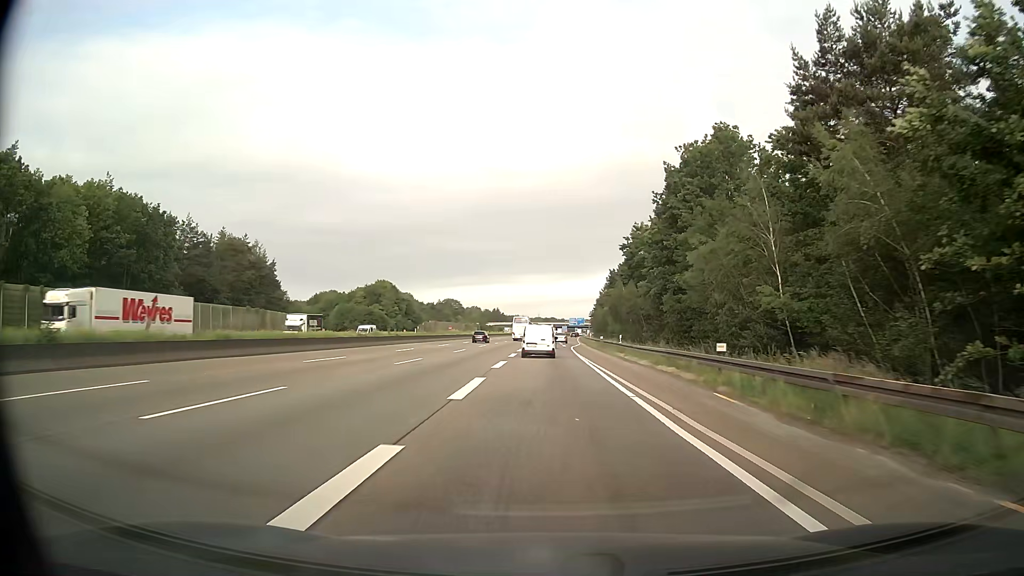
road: motorway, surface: asphalt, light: Day
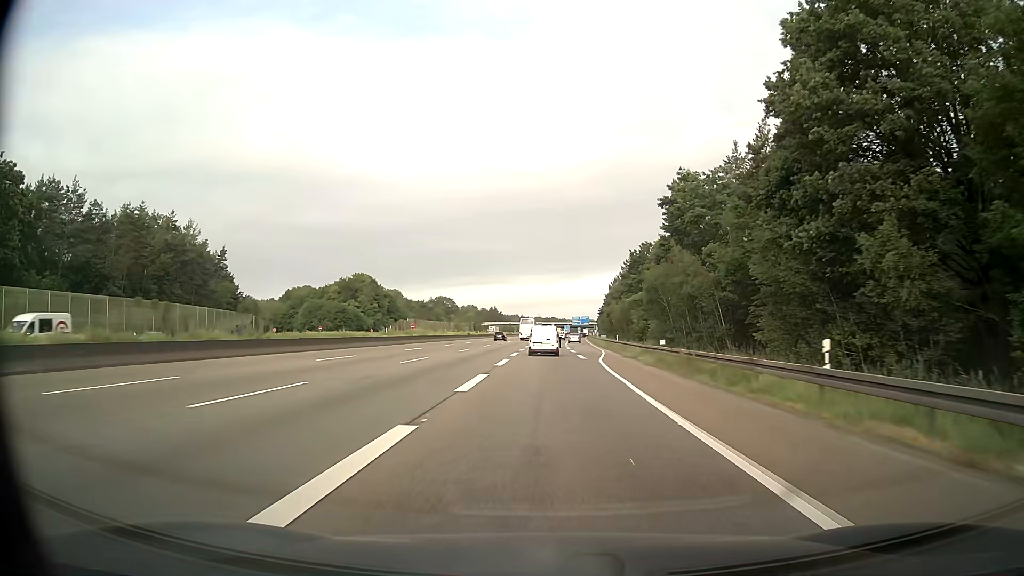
(+0.1, +34.3) m; 0°
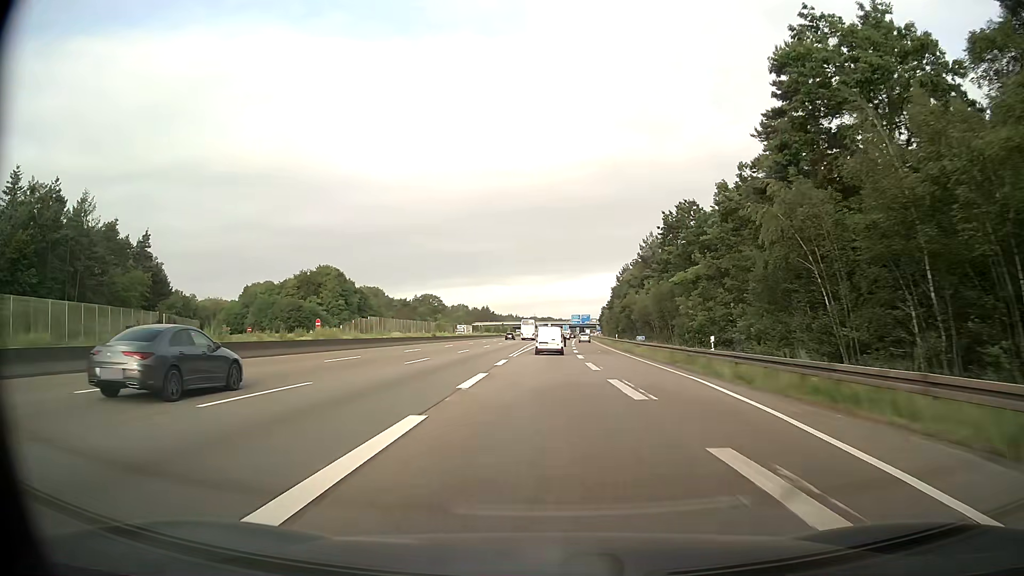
(+0.1, +35.4) m; +1°
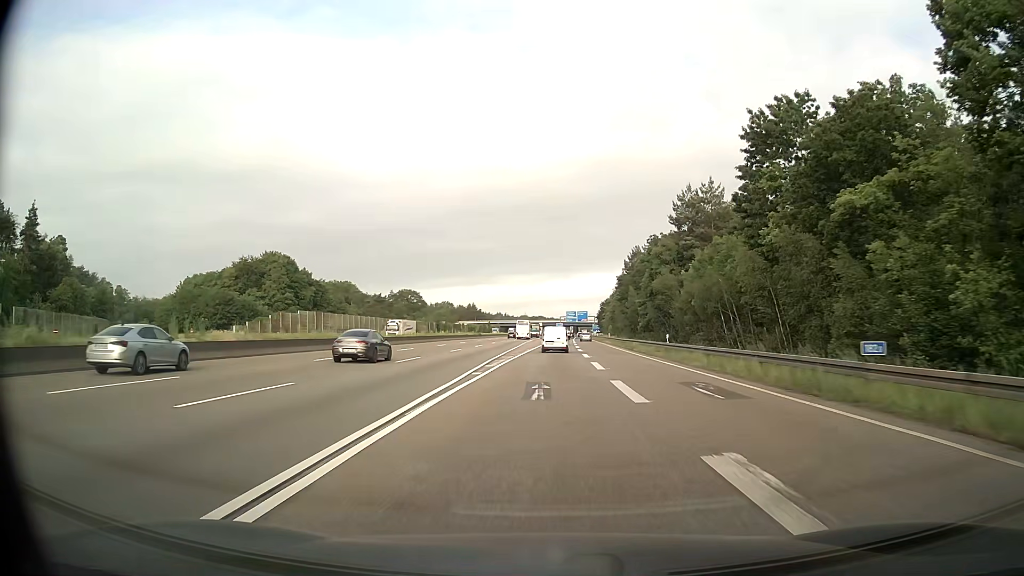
(+0.2, +36.5) m; +1°
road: motorway_link
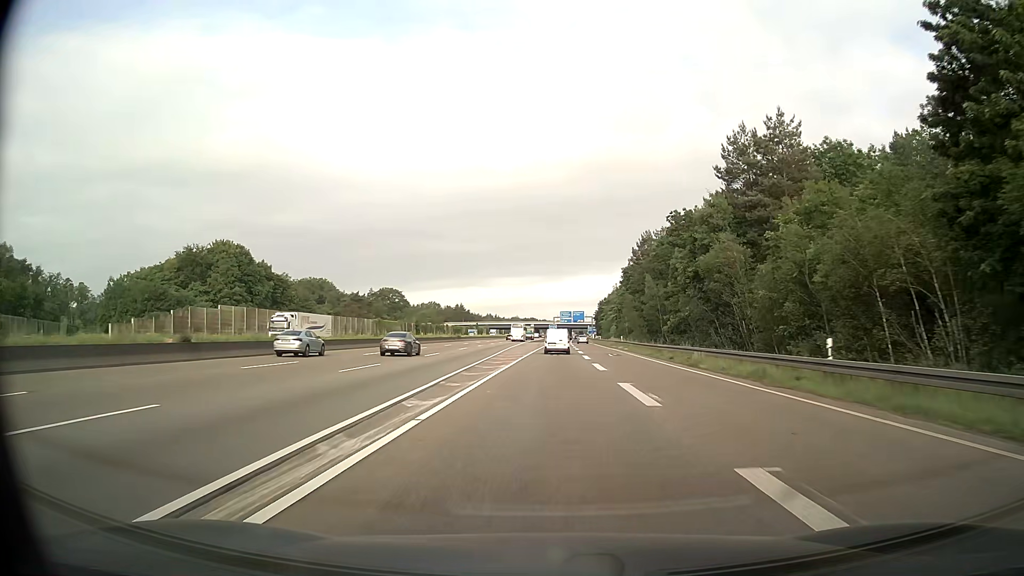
(+0.1, +24.9) m; +1°
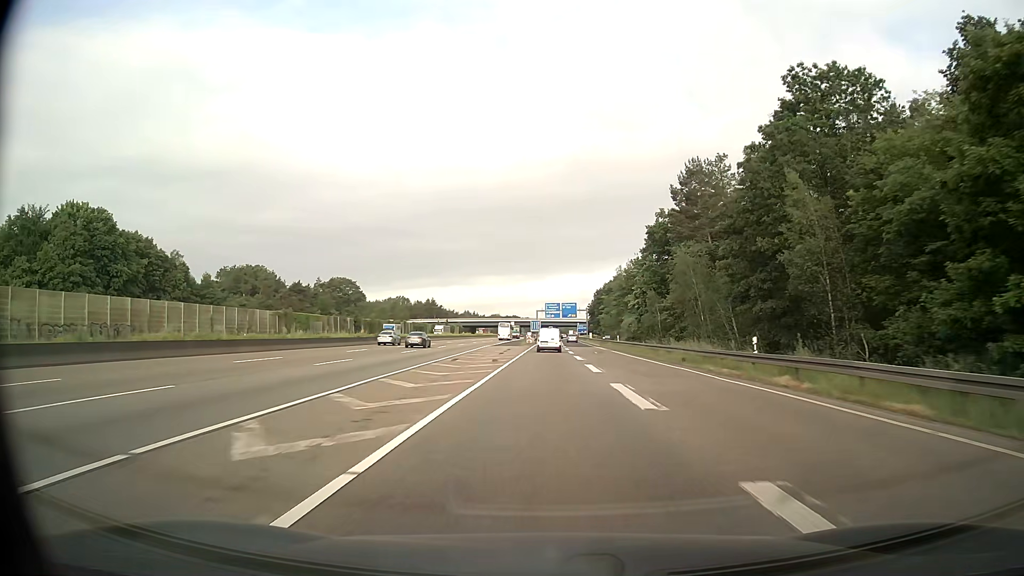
(+0.7, +50.9) m; +1°
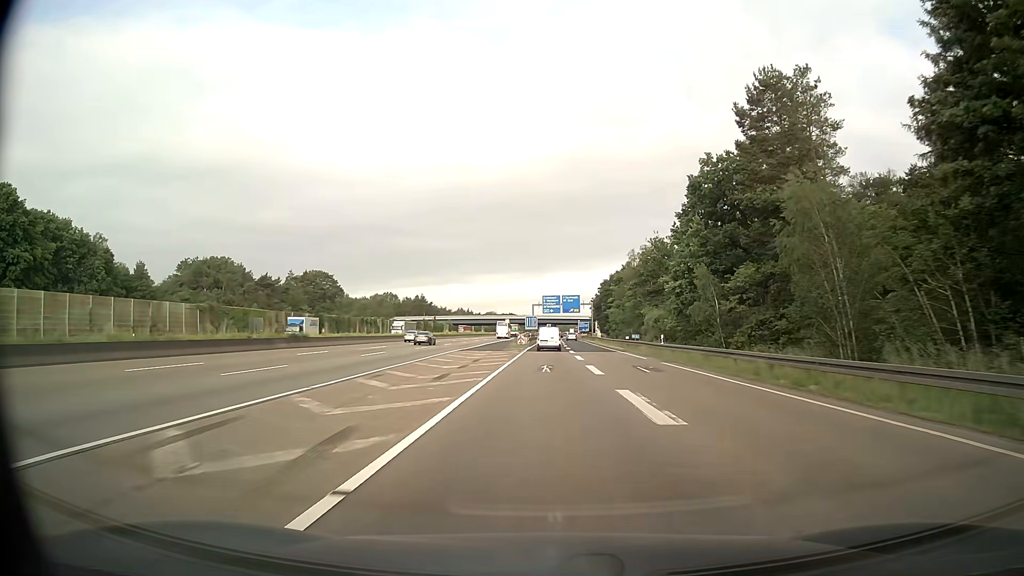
(0.0, +26.0) m; 0°
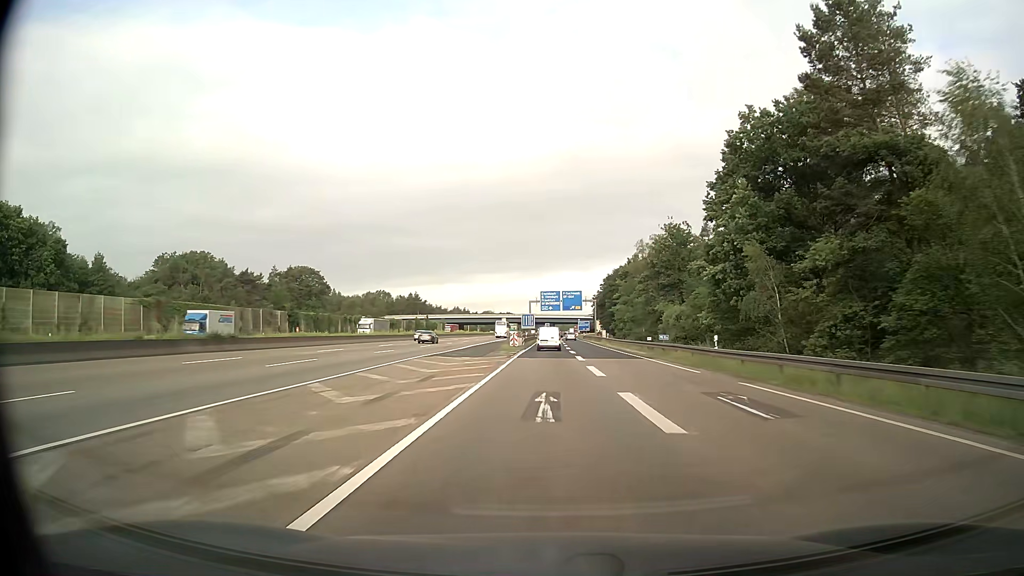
(0.0, +13.2) m; 0°
(0, +10) (0, +20) (0, +30) (0, +40) (0, +50) (0, +60) (0, +70) (0, +80) (+1, +90) (+1, +100) m
